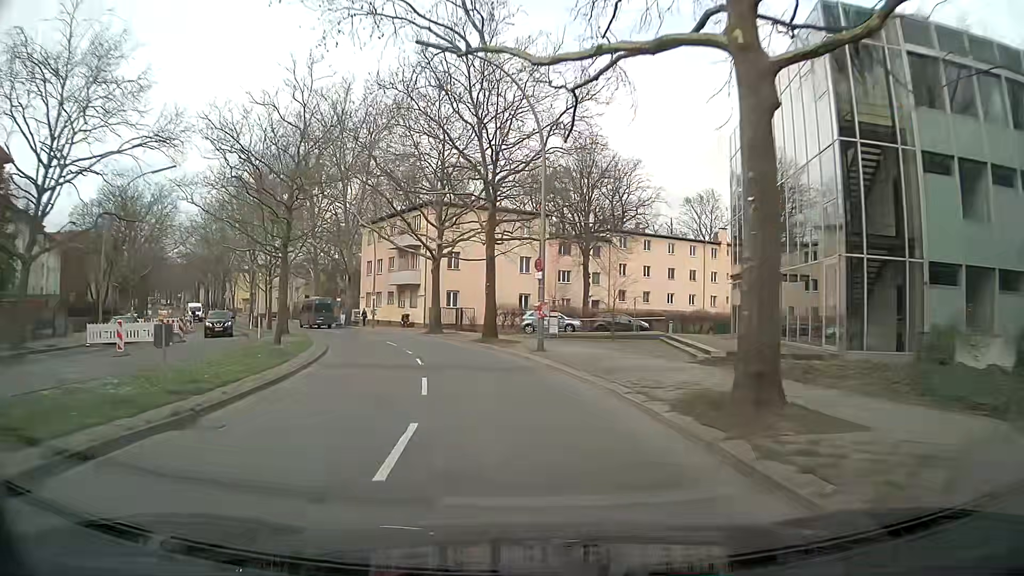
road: secondary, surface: asphalt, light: Day
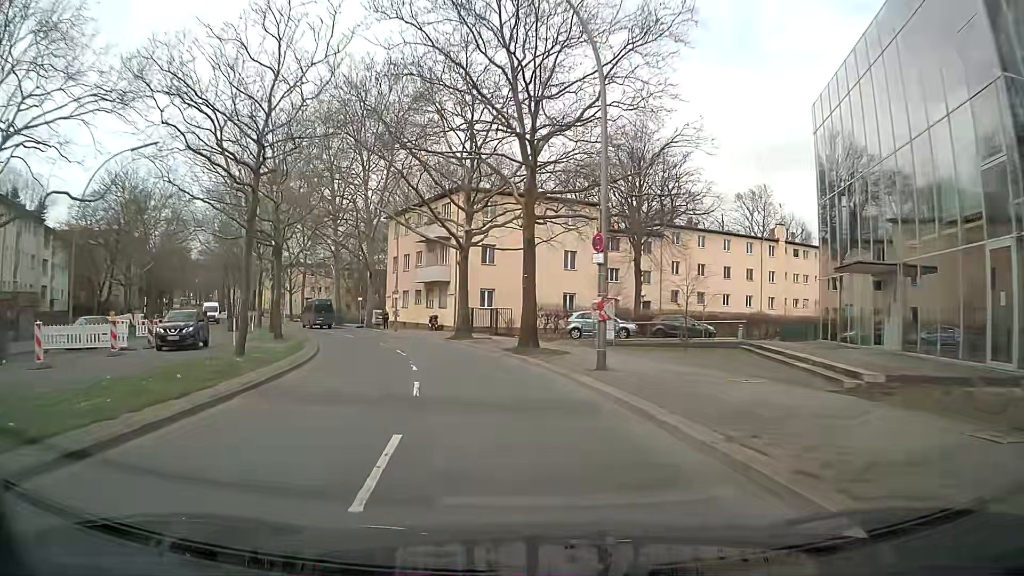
(-0.1, +7.0) m; -2°
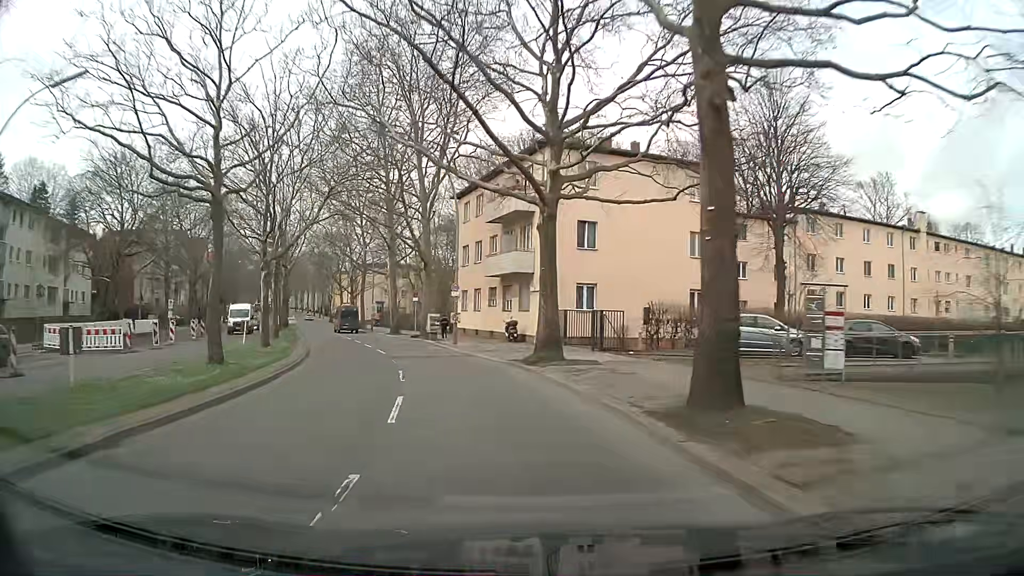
(-0.9, +14.0) m; -8°
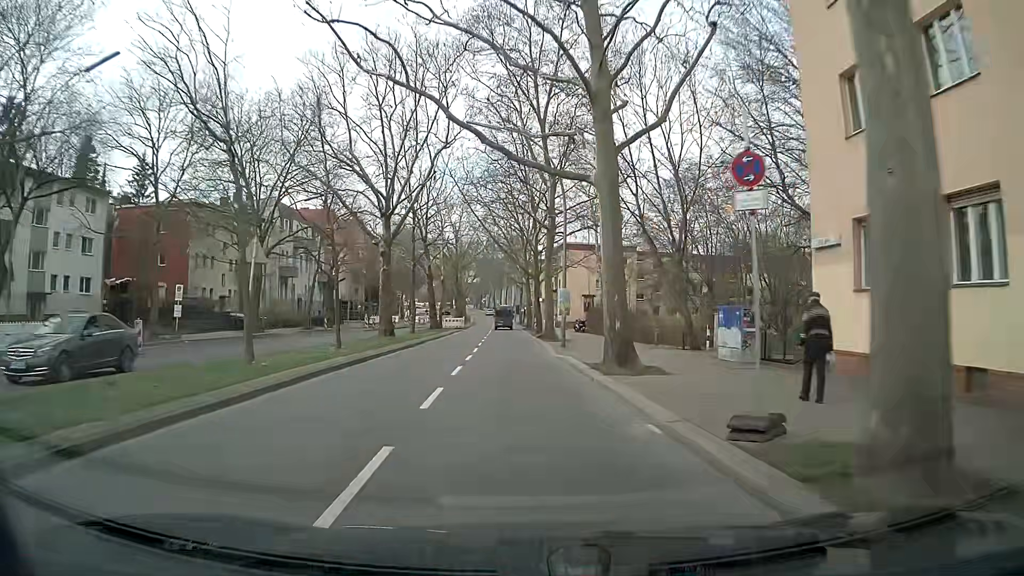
(-6.6, +34.8) m; -18°
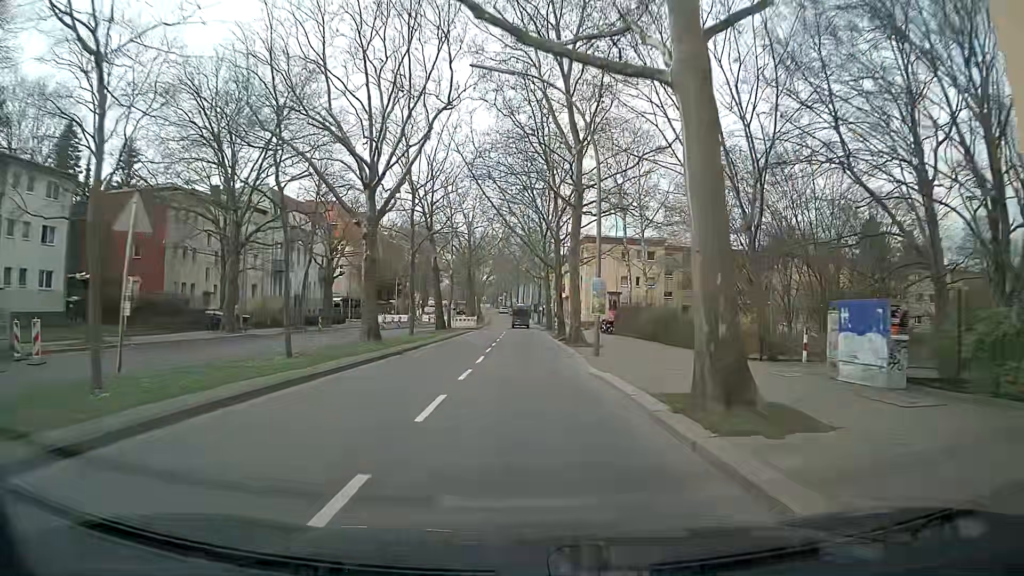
(-0.1, +7.4) m; 0°
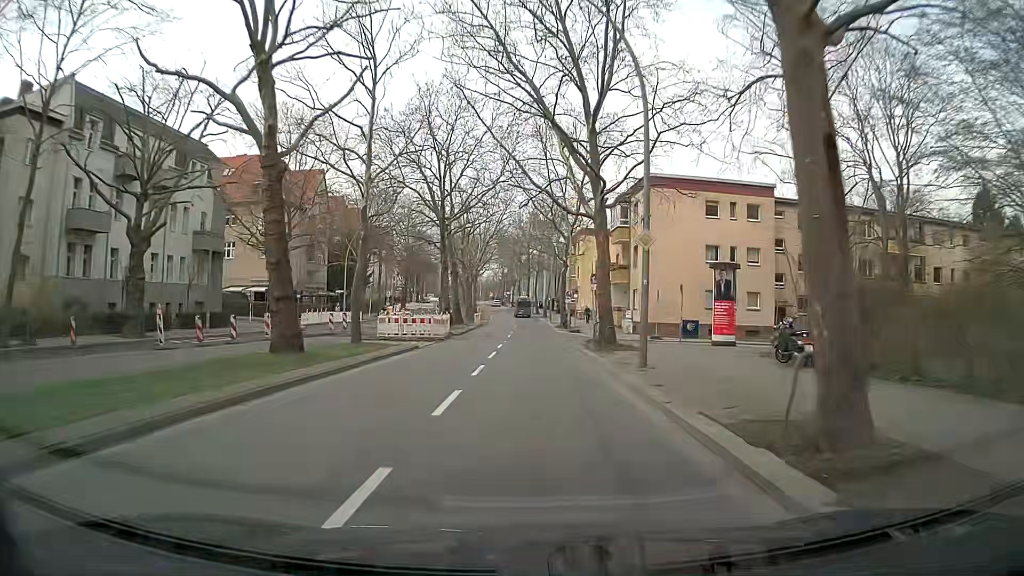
(-0.7, +35.8) m; -1°
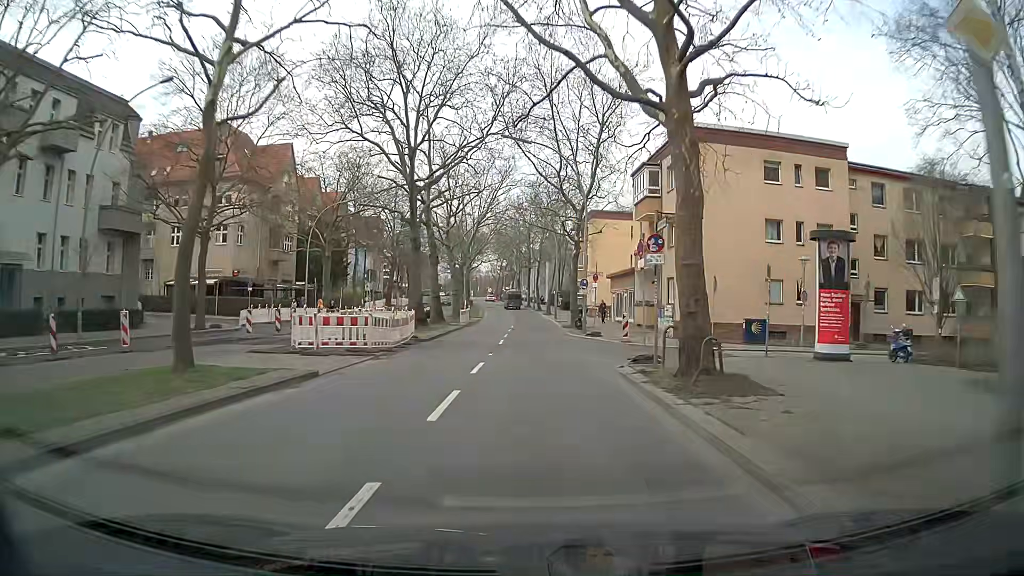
(-0.1, +12.5) m; -1°
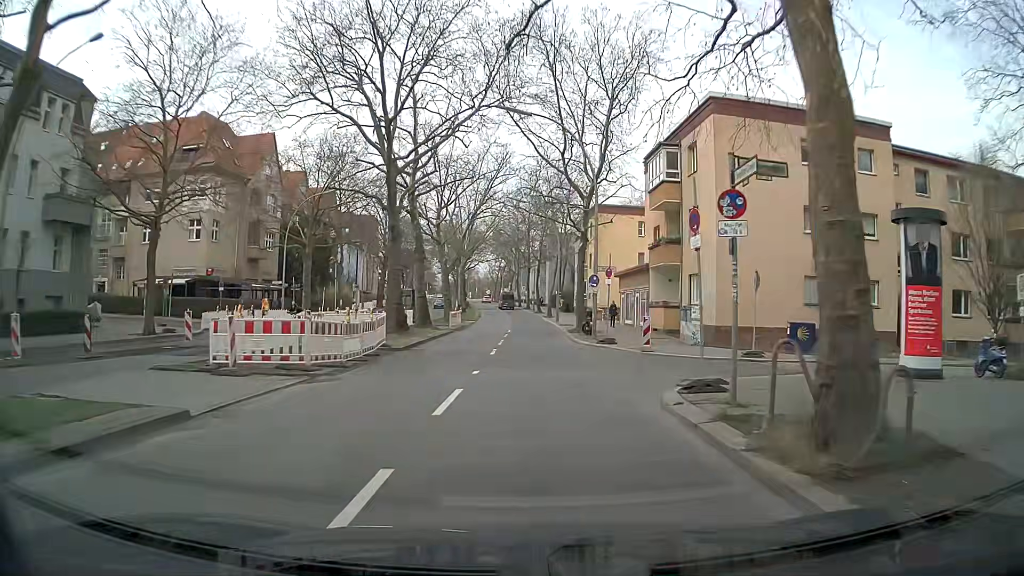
(0.0, +5.4) m; 0°
